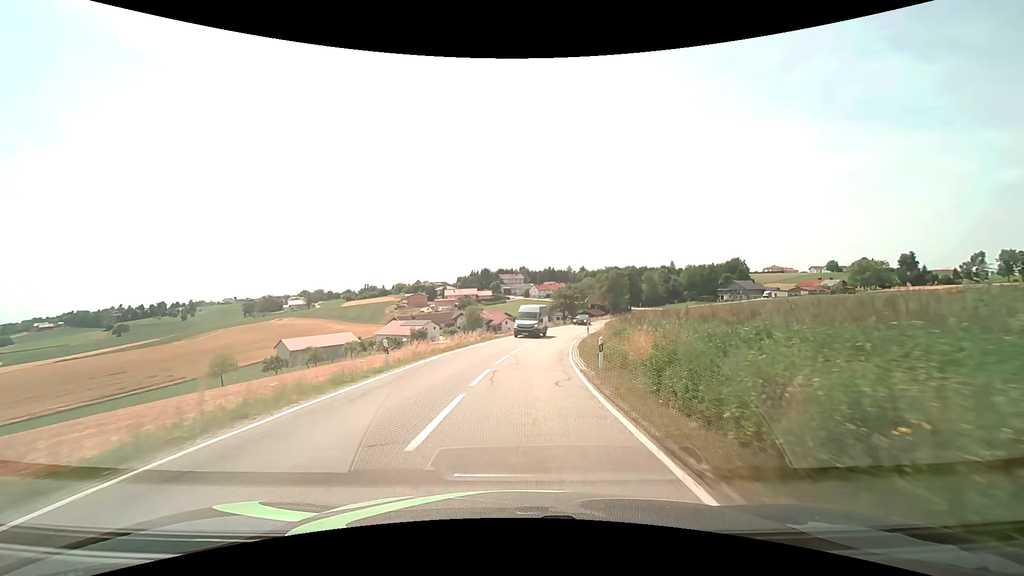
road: secondary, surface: asphalt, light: Day
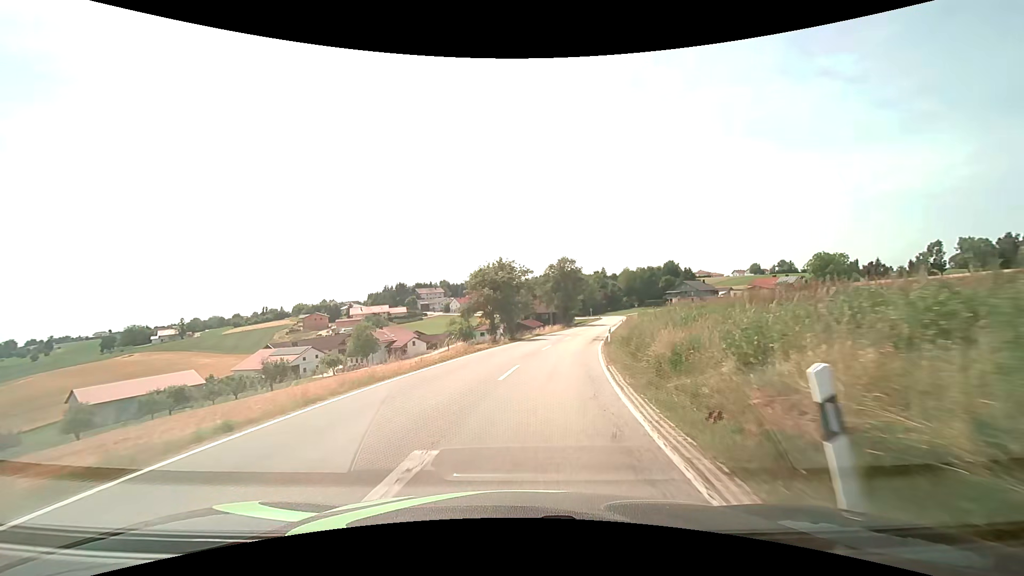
(+3.0, +40.3) m; +8°
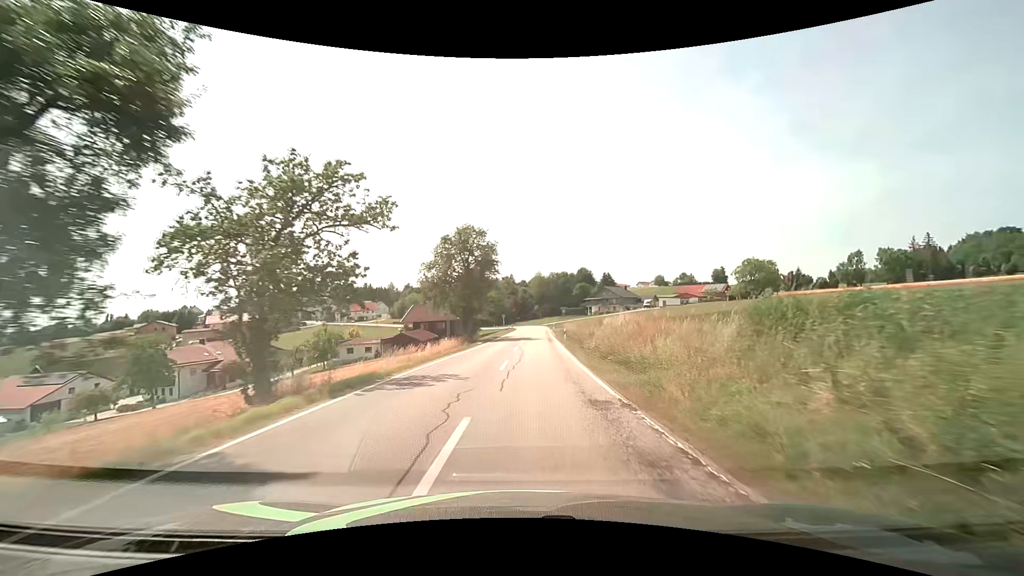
(+2.9, +31.8) m; +11°
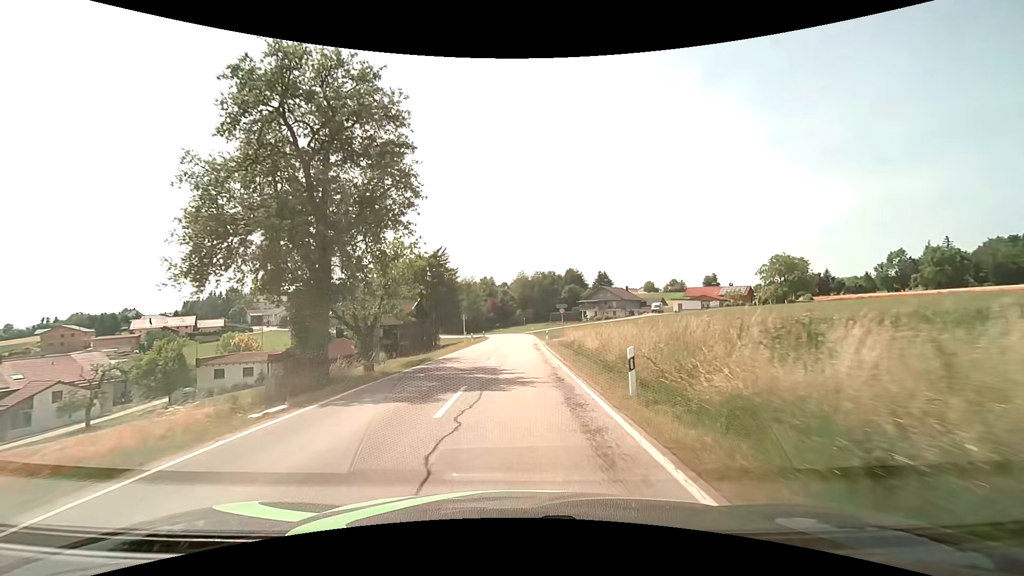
(+1.3, +30.9) m; +3°
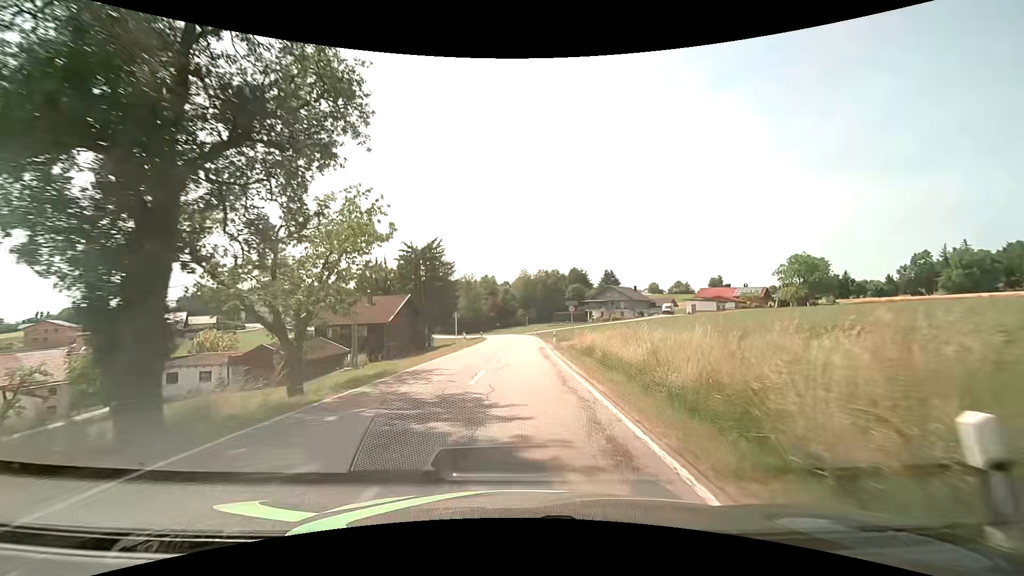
(0.0, +7.5) m; 0°
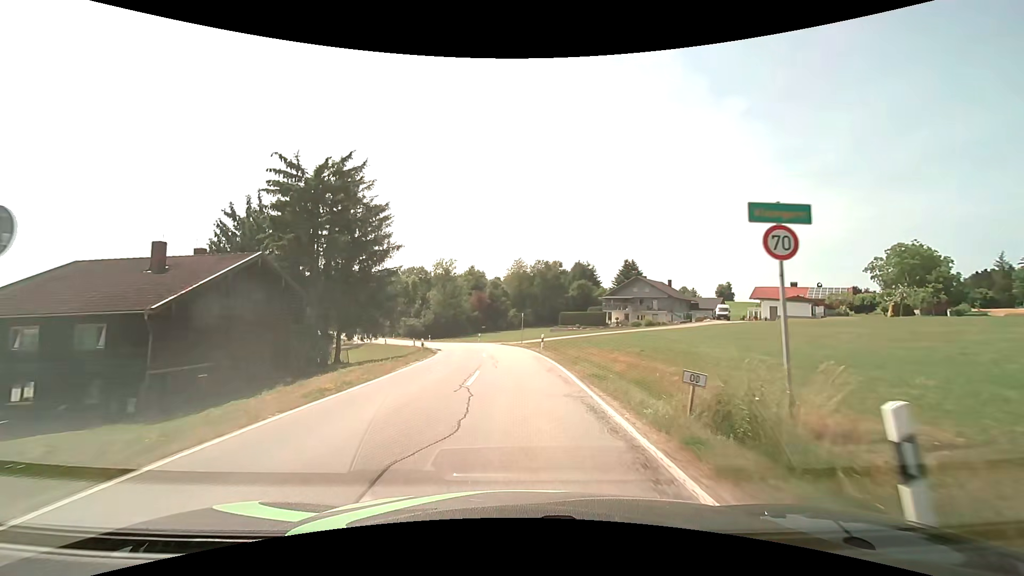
(+0.3, +35.7) m; +1°
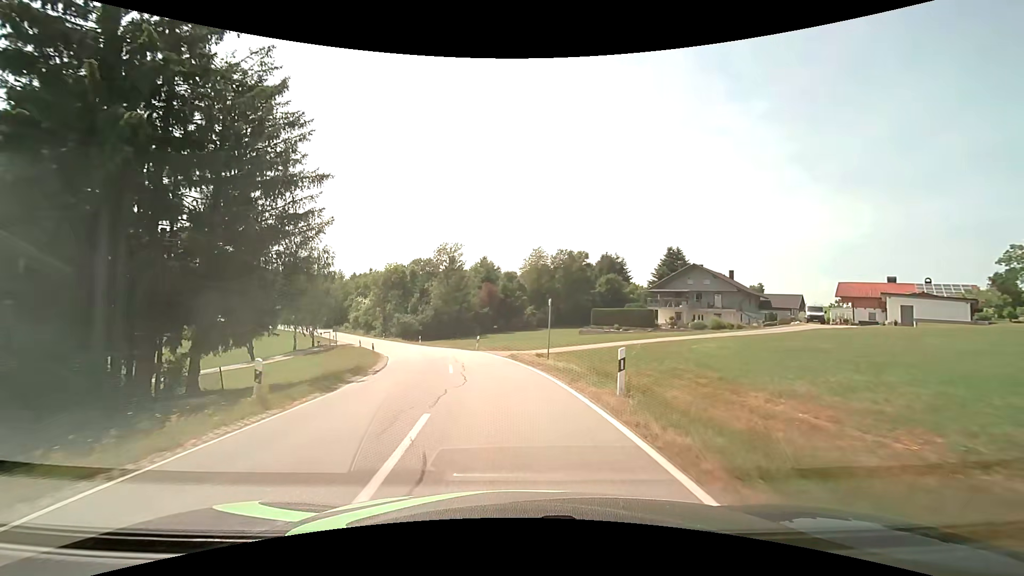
(-0.1, +20.0) m; -2°
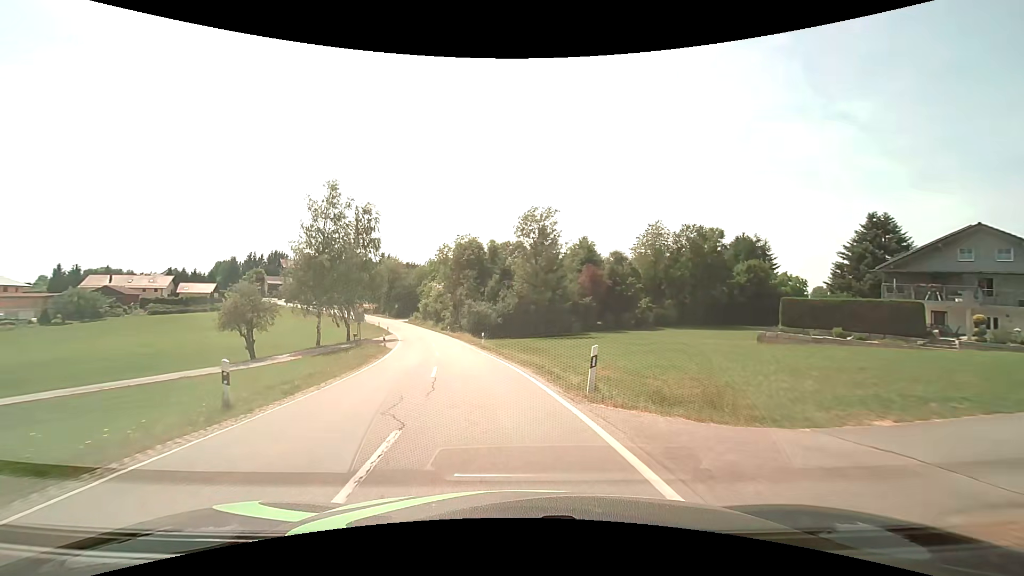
(-1.9, +25.0) m; -11°
(-1, +10) (-2, +20) (-4, +30) (-6, +40) (-8, +49) (-10, +59) (-13, +69) (-16, +78) (-20, +87) (-24, +96) m
